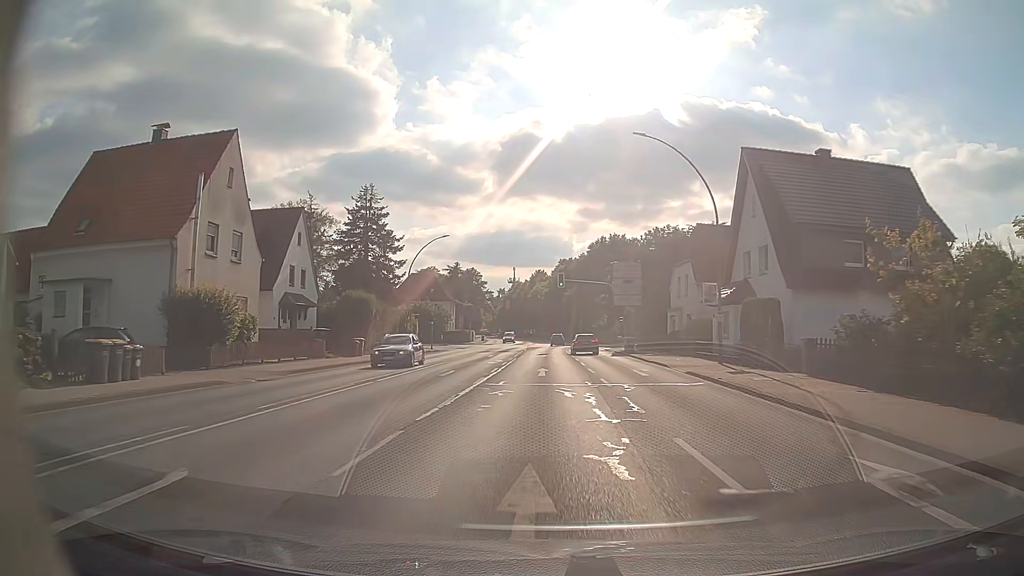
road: primary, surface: asphalt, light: Day
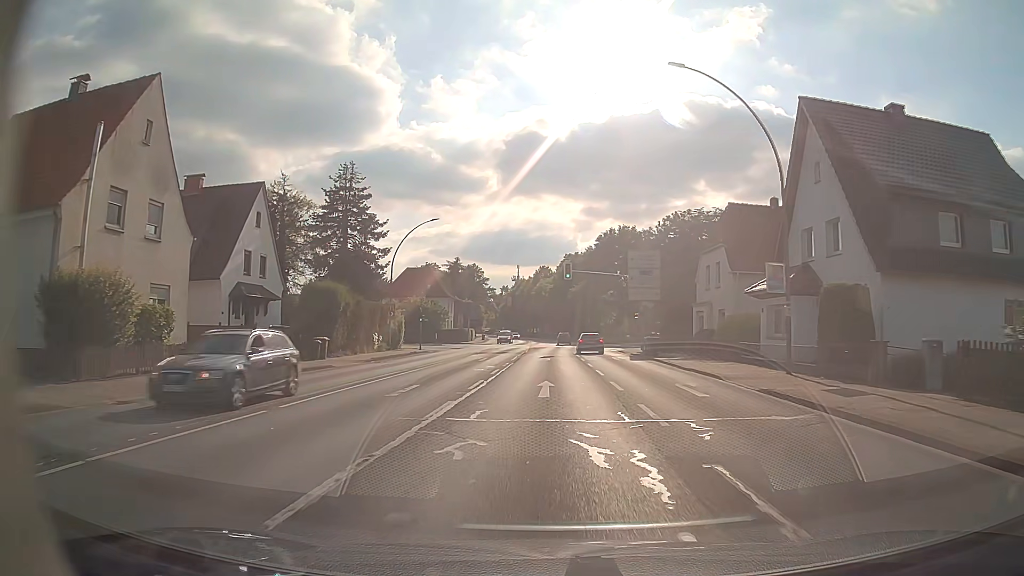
(0.0, +7.9) m; 0°
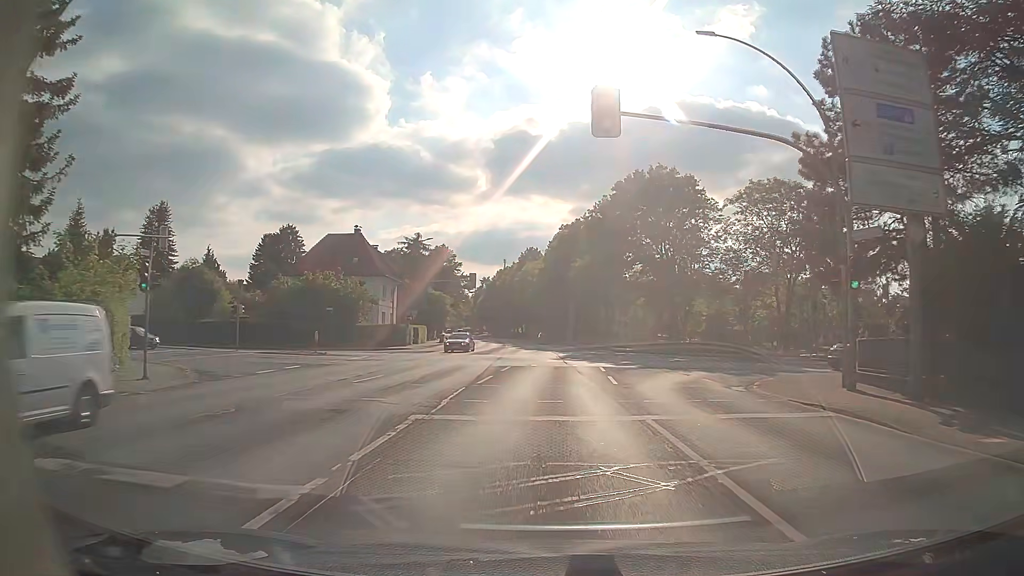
(0.0, +39.5) m; +1°
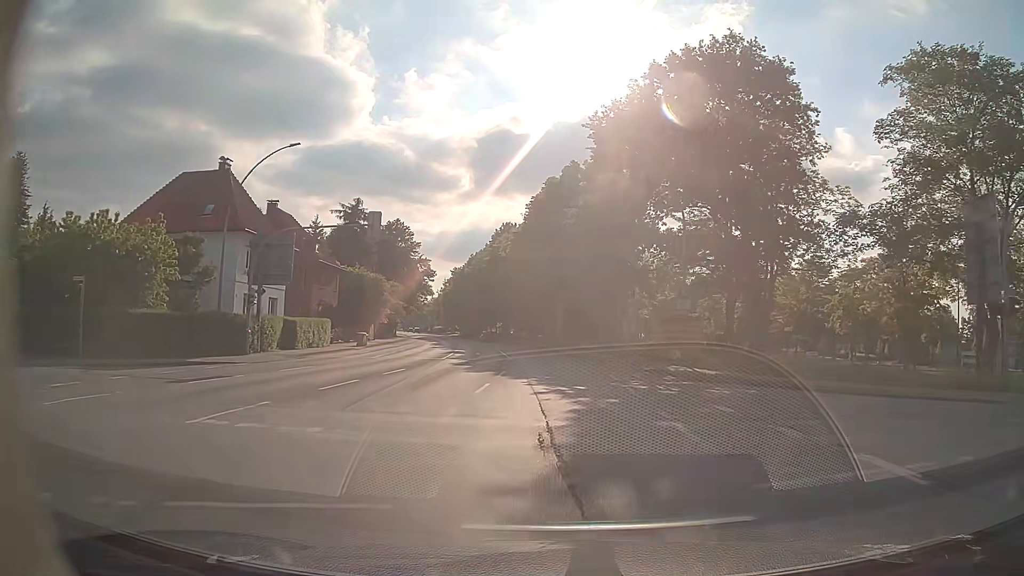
(+0.2, +31.6) m; +1°
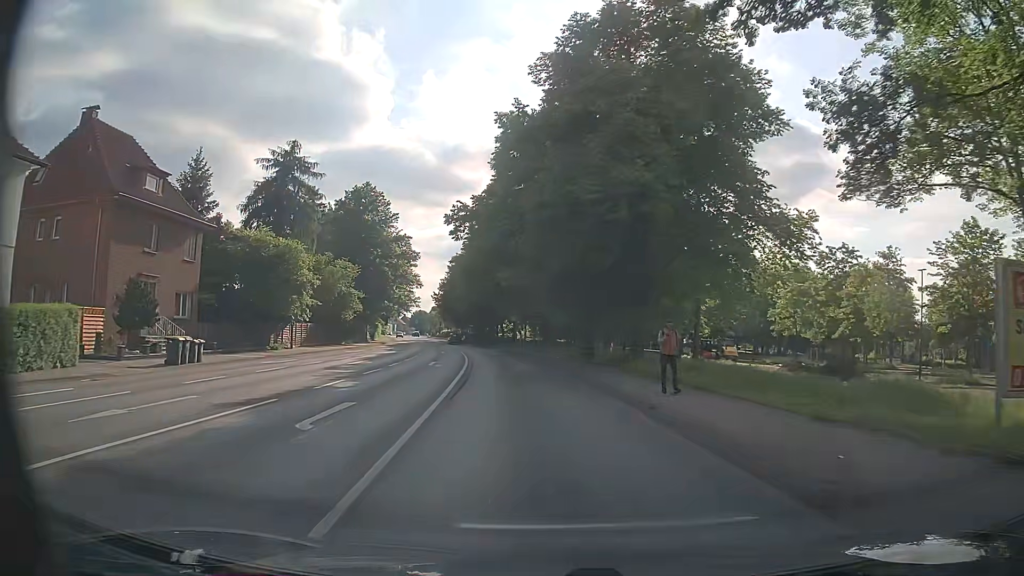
(-0.1, +31.7) m; -2°
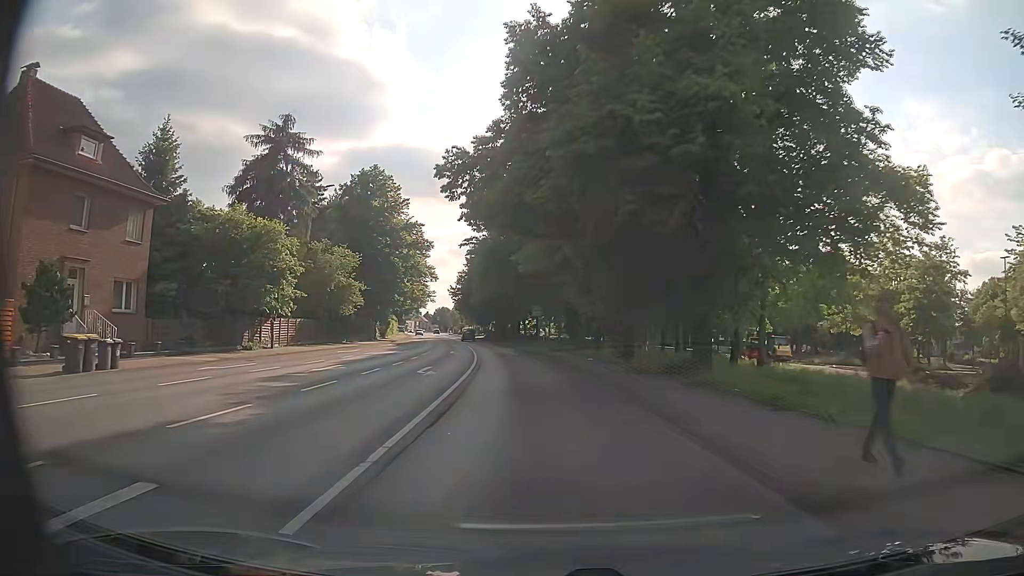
(-0.1, +7.9) m; -2°
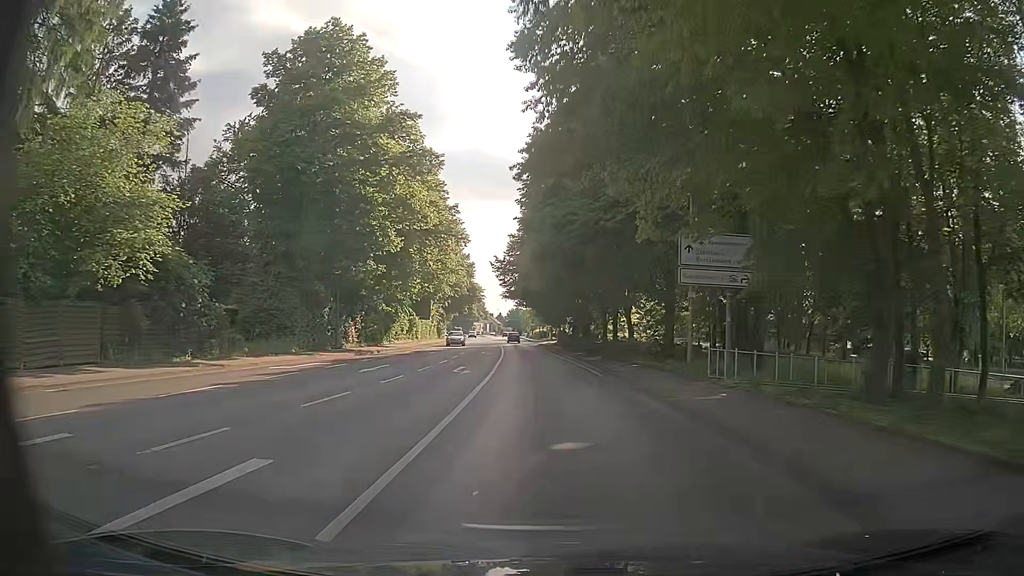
(-2.6, +39.4) m; -7°
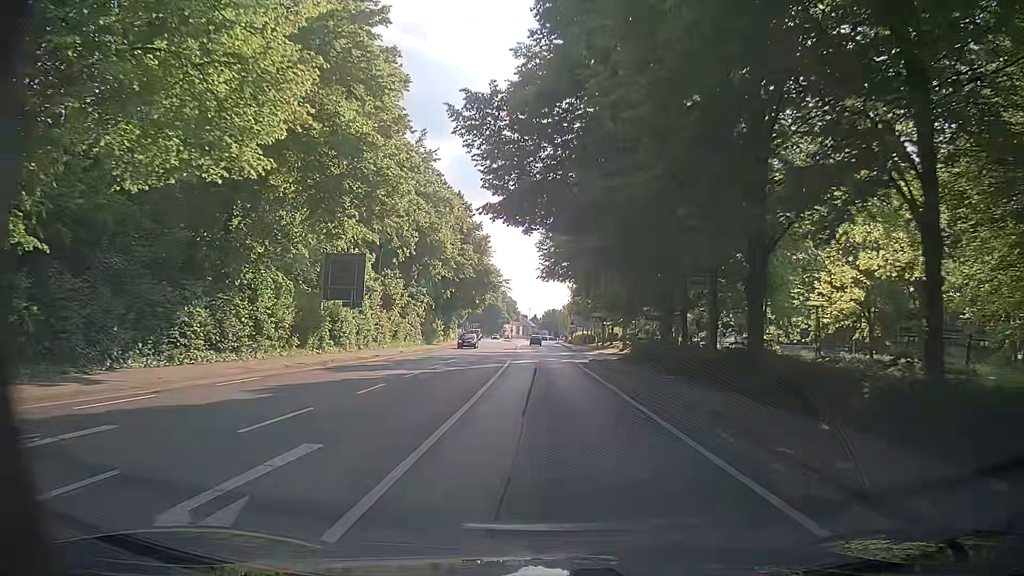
(-1.1, +39.5) m; -3°
(0, +10) (0, +20) (0, +30) (0, +40) (-1, +50) (-1, +60) (-1, +70) (-1, +80) (-1, +90) (-1, +100) m
